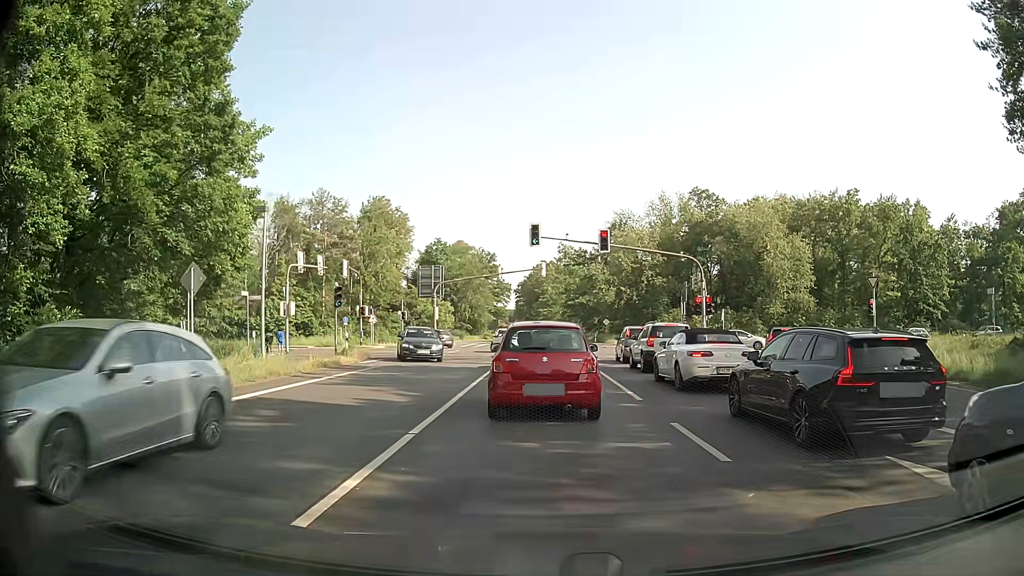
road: primary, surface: asphalt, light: Day
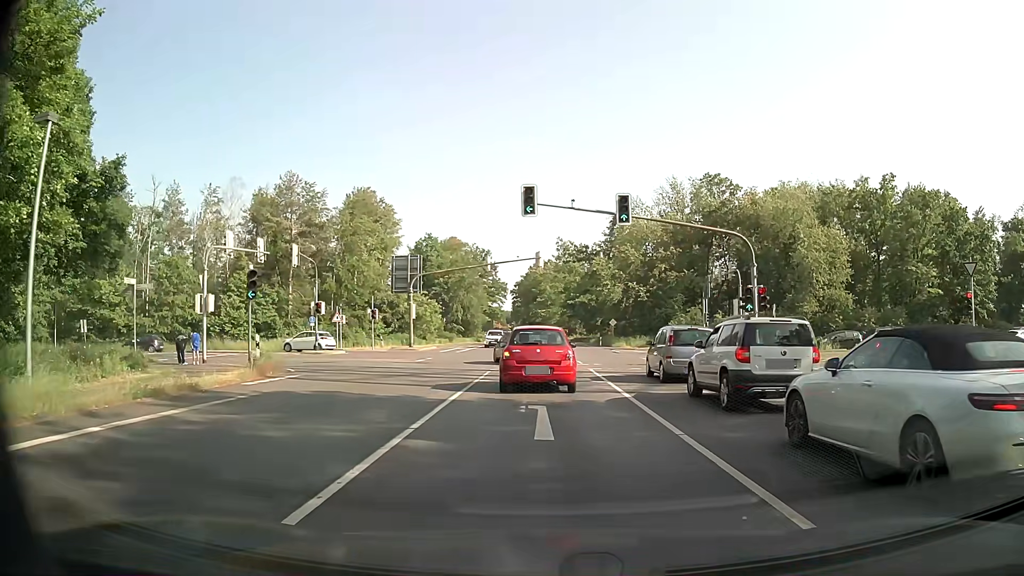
(+0.1, +11.0) m; 0°
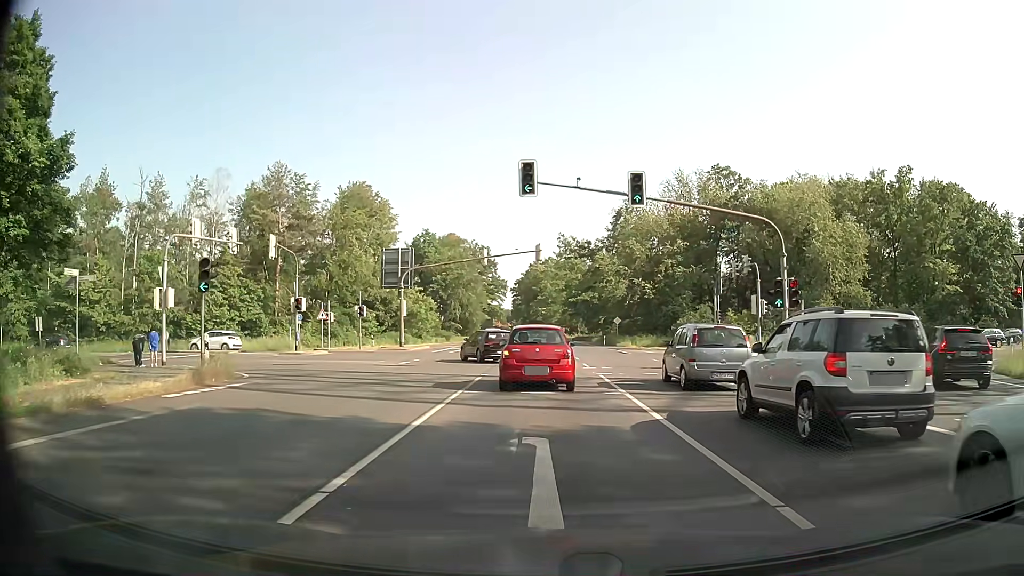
(0.0, +3.9) m; -1°
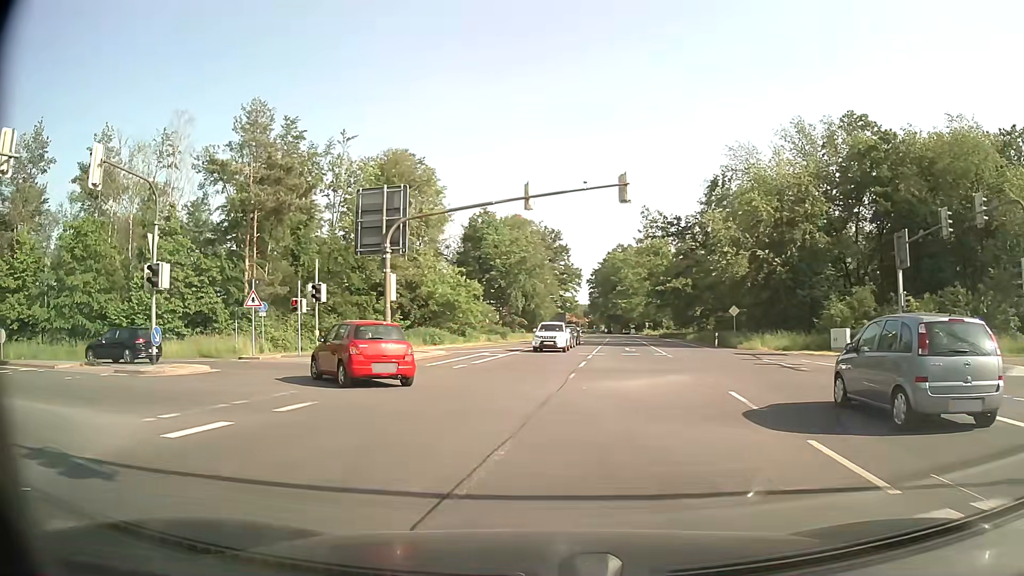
(0.0, +21.5) m; -5°
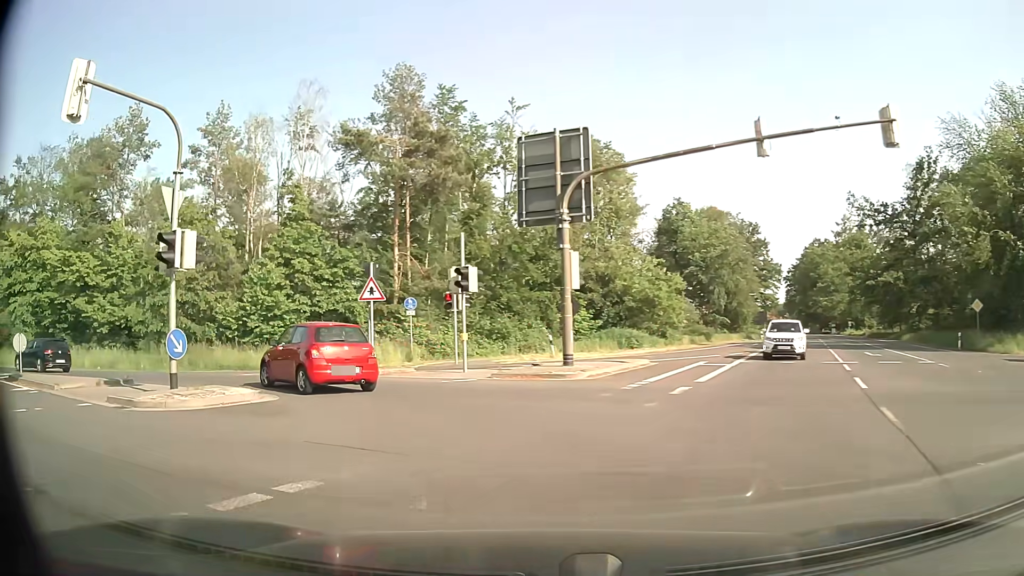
(-1.2, +8.8) m; -17°
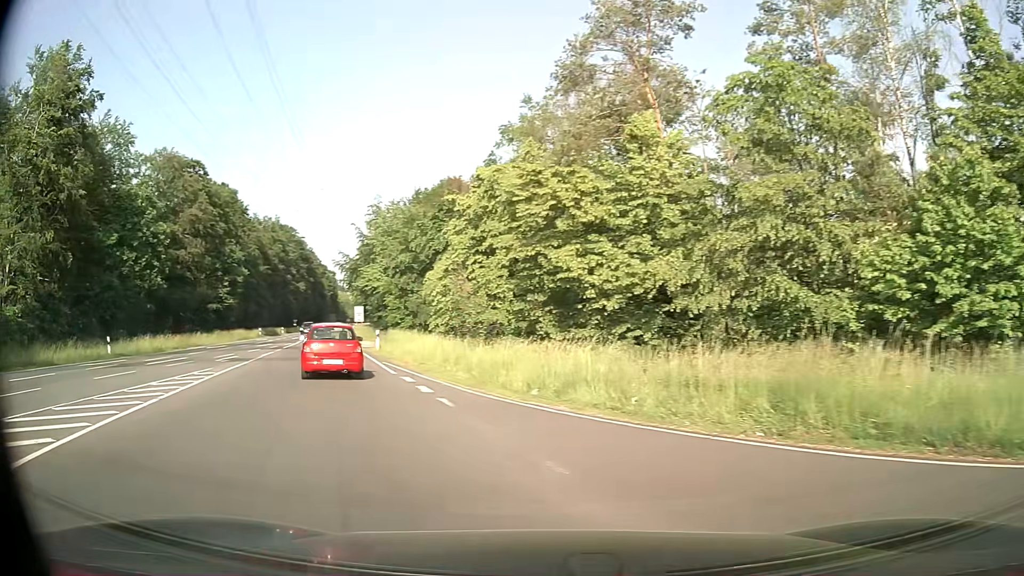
(-8.8, +19.5) m; -53°
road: secondary
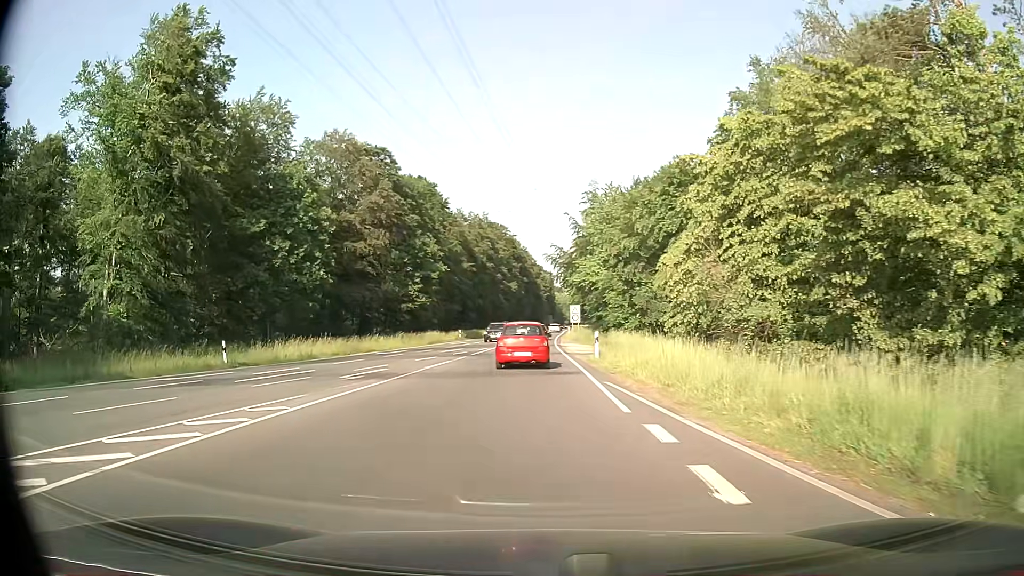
(-1.9, +9.6) m; -20°
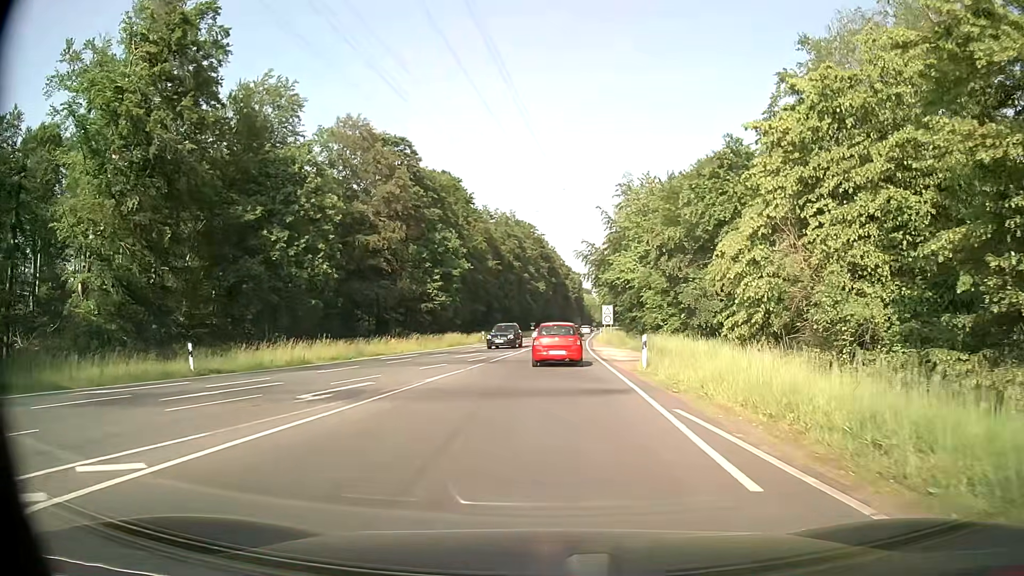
(-0.1, +5.4) m; -2°
(0, +10) (0, +20) (0, +30) (+1, +40) (+1, +50) (+2, +60) (+3, +70) (+3, +80) (+4, +90) (+5, +100) m
